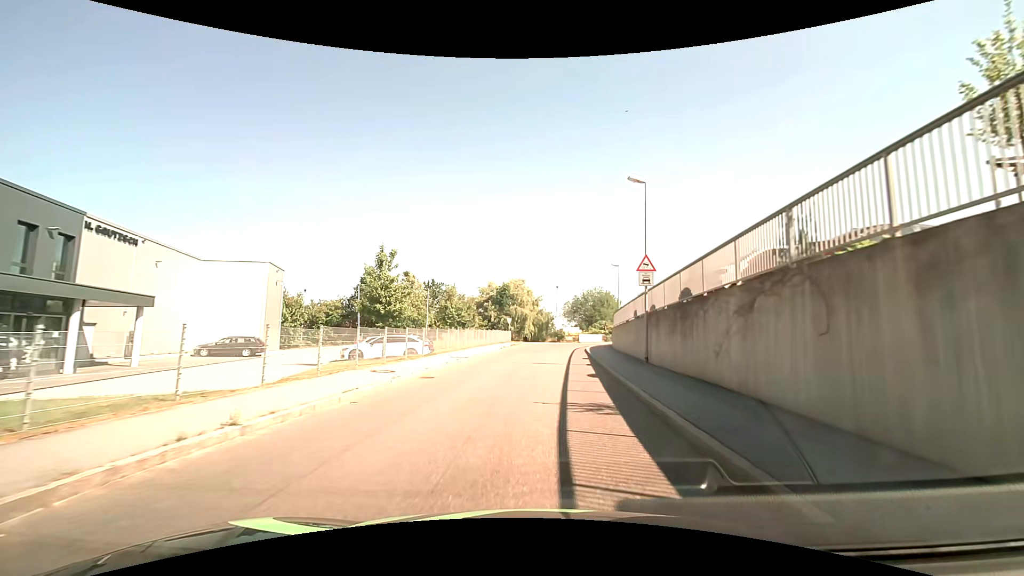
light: Day
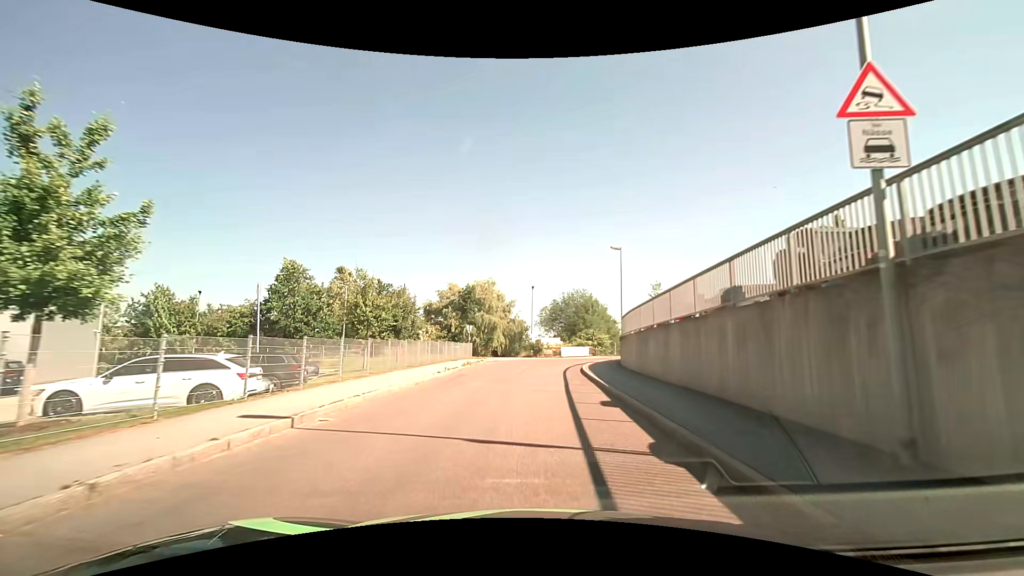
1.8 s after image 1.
(+0.5, +15.5) m; +3°
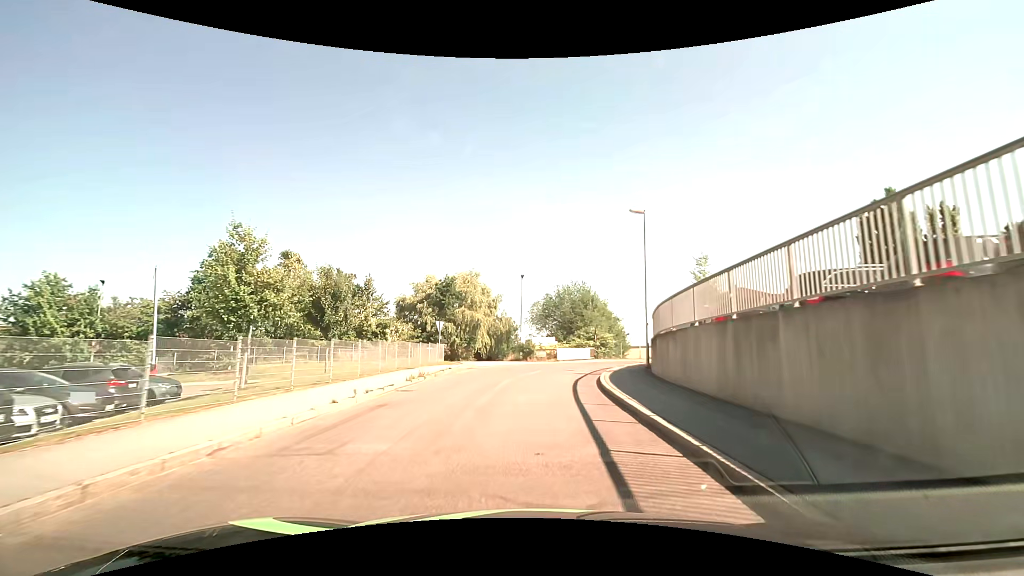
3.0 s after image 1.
(+0.1, +10.2) m; +1°
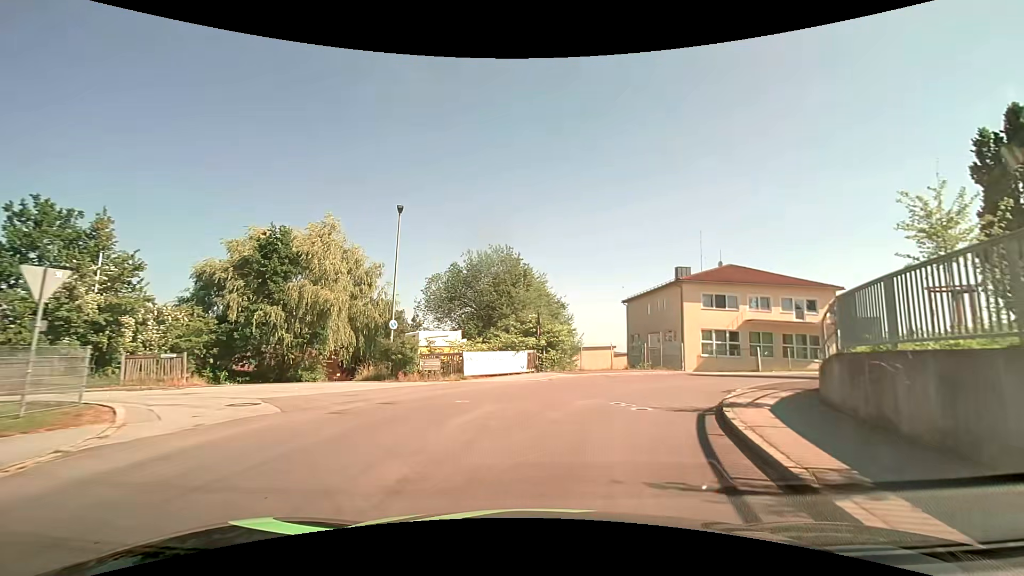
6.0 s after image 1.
(+1.4, +23.6) m; +11°
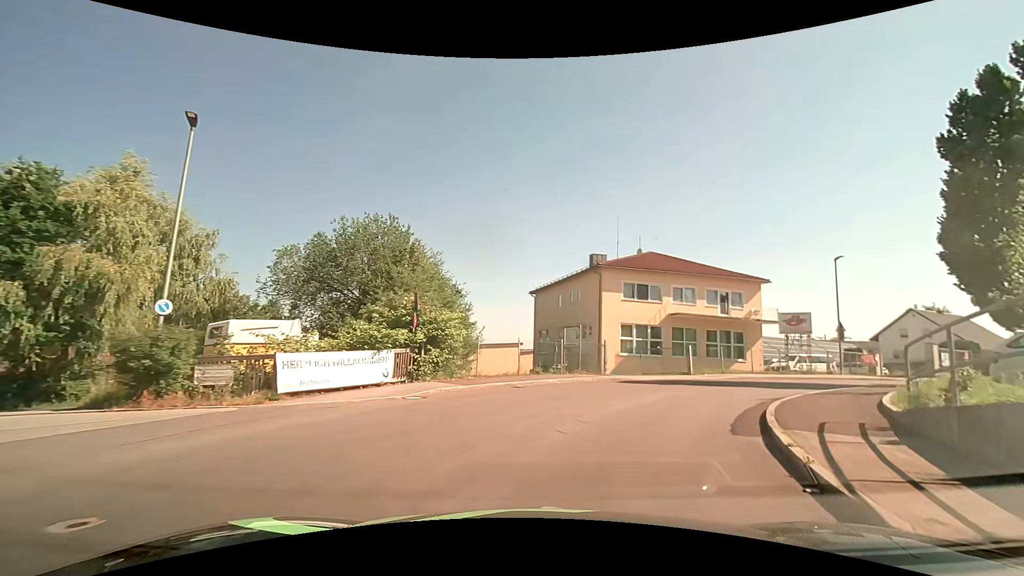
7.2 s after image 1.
(+0.6, +8.1) m; +11°
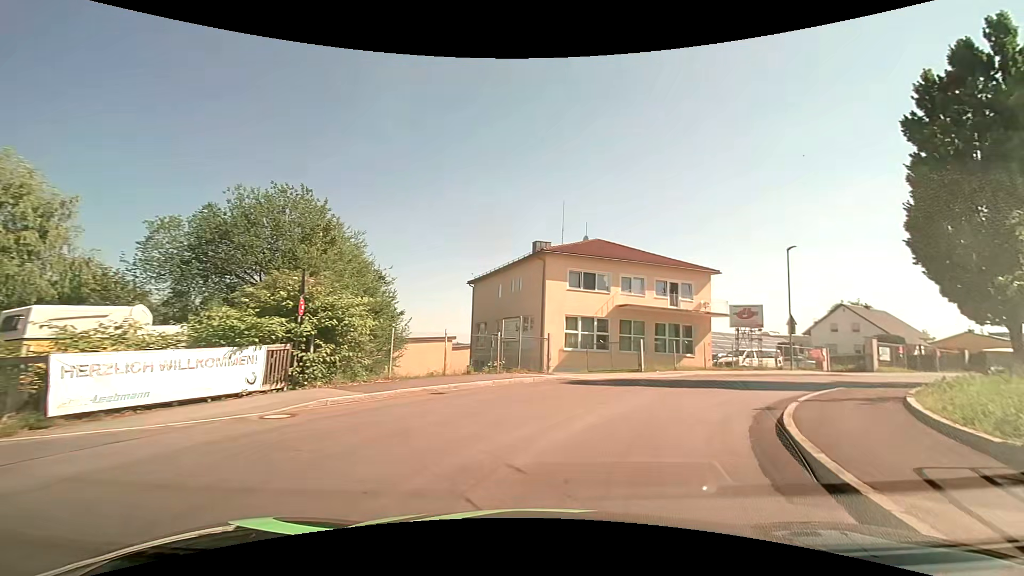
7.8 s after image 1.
(+0.2, +3.9) m; +6°
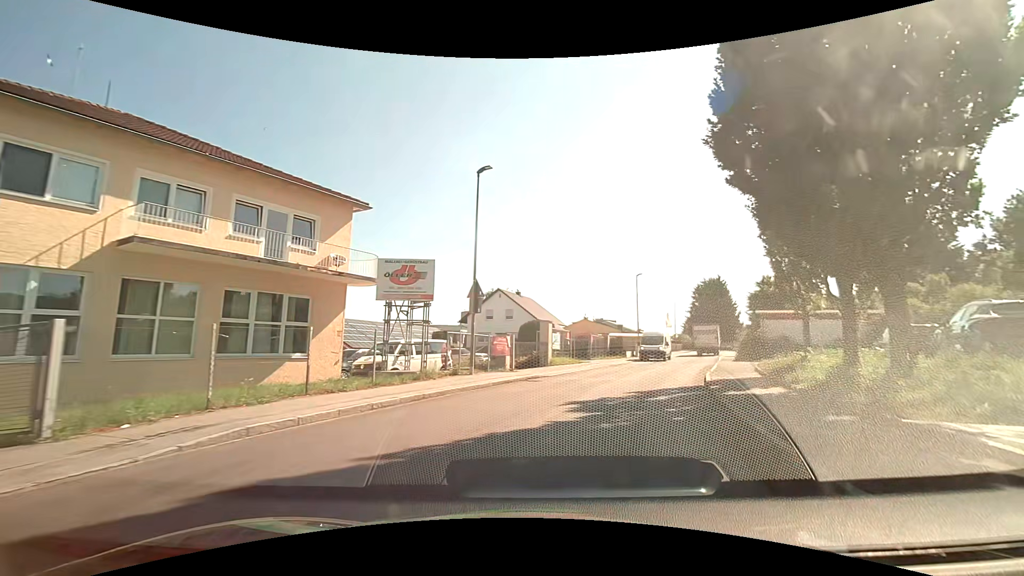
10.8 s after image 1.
(+5.7, +16.9) m; +38°
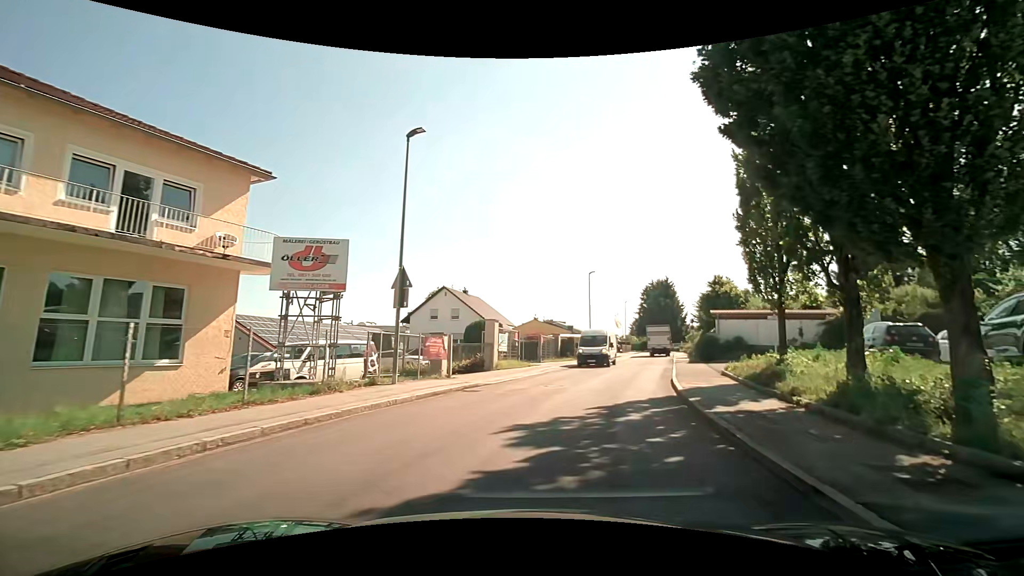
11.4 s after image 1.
(+0.2, +3.4) m; +5°
